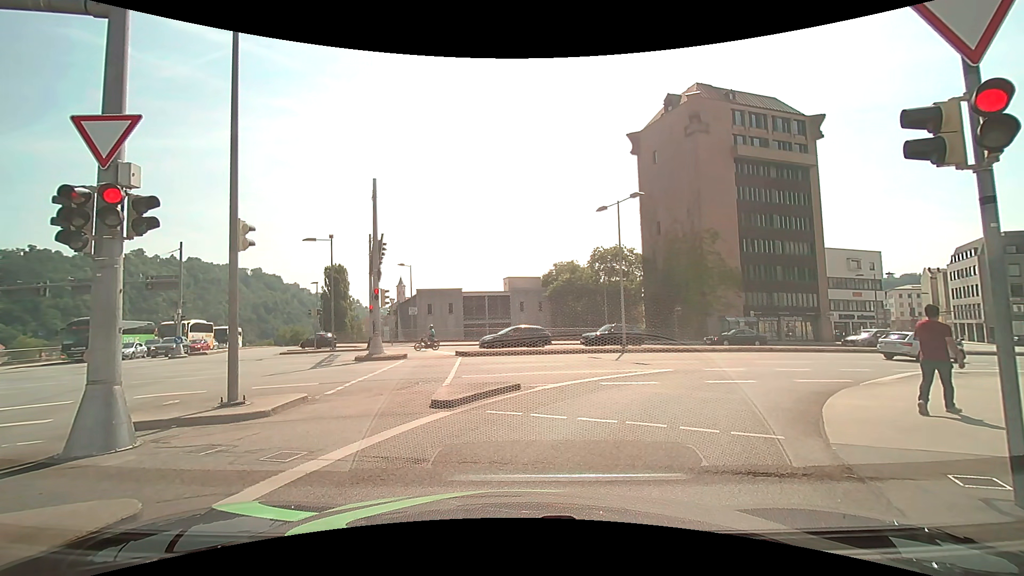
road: primary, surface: asphalt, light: Day
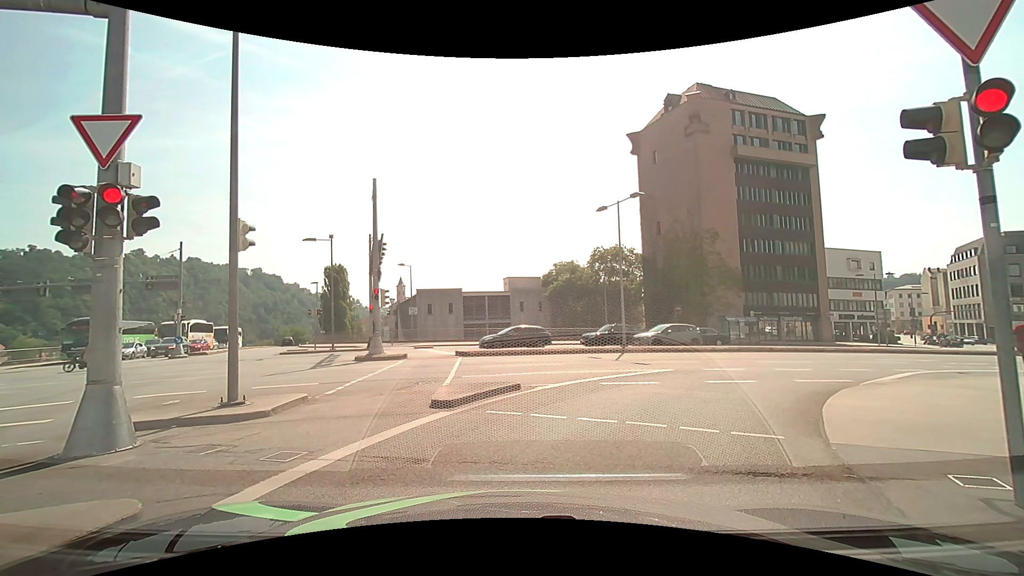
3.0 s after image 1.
(0.0, 0.0) m; 0°
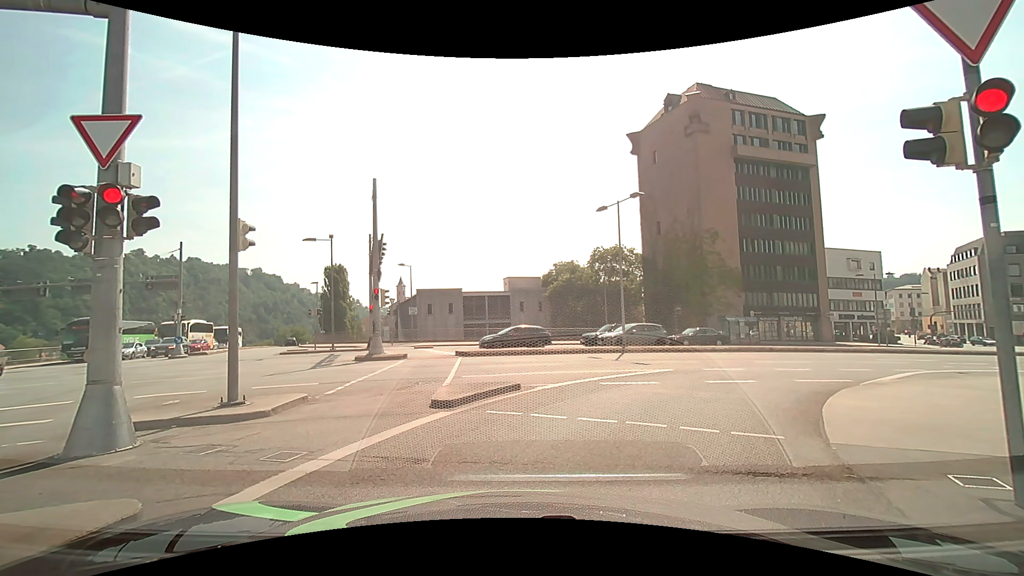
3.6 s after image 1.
(0.0, 0.0) m; 0°
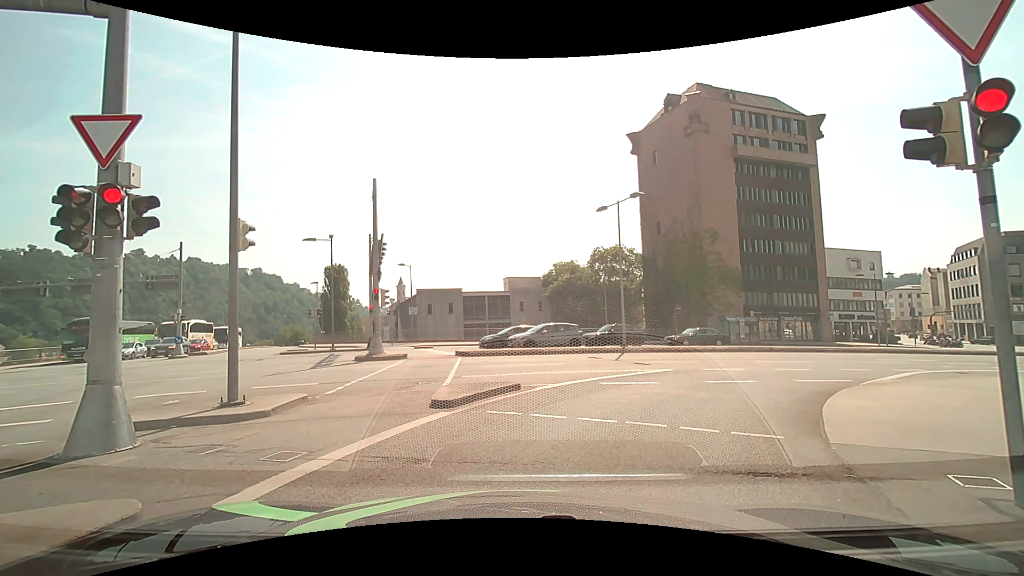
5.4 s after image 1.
(0.0, 0.0) m; 0°
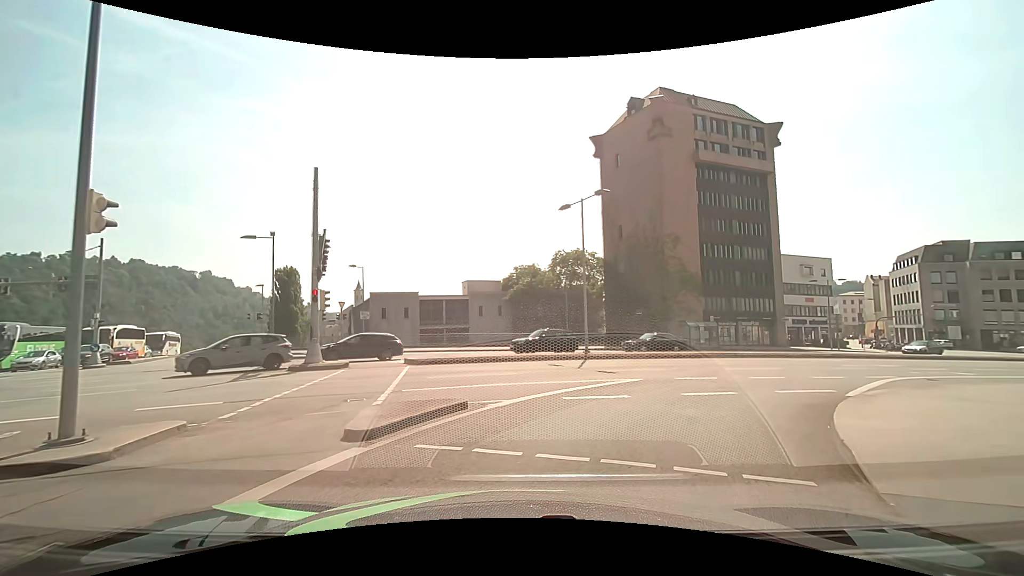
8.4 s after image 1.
(+0.2, +2.2) m; +6°
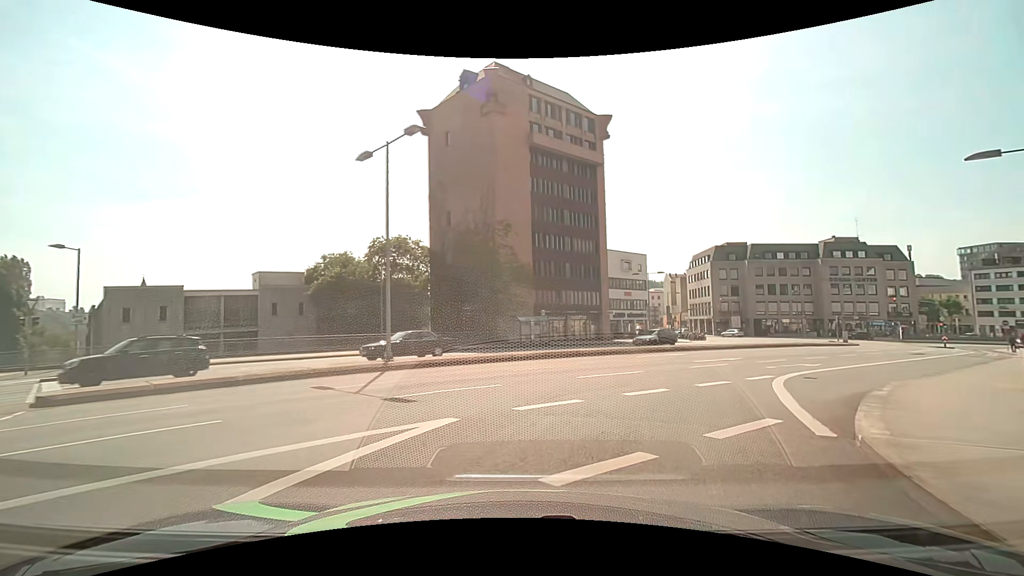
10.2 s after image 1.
(+1.7, +7.9) m; +21°
